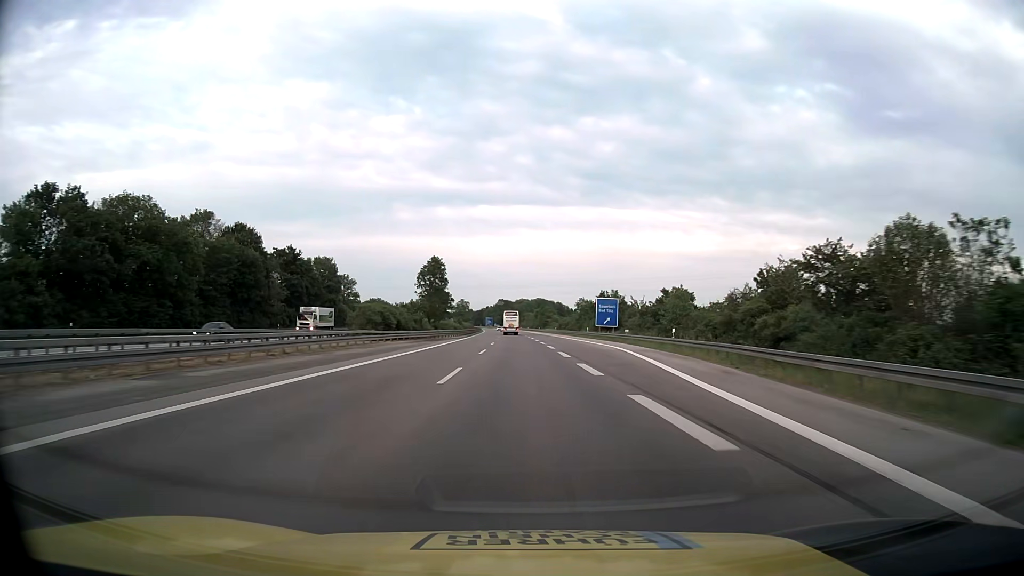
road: motorway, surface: asphalt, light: Day
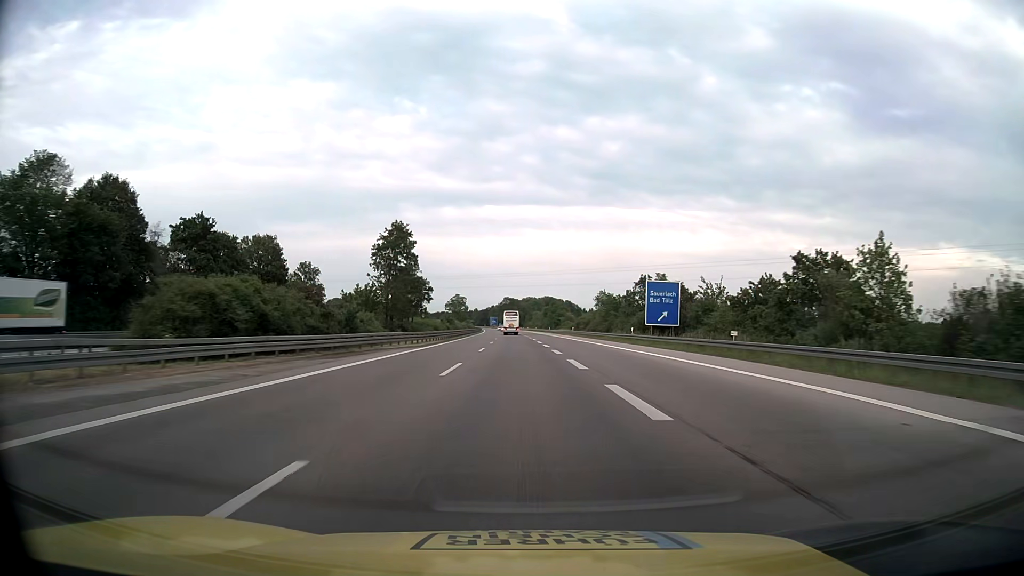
(-0.1, +33.6) m; -1°
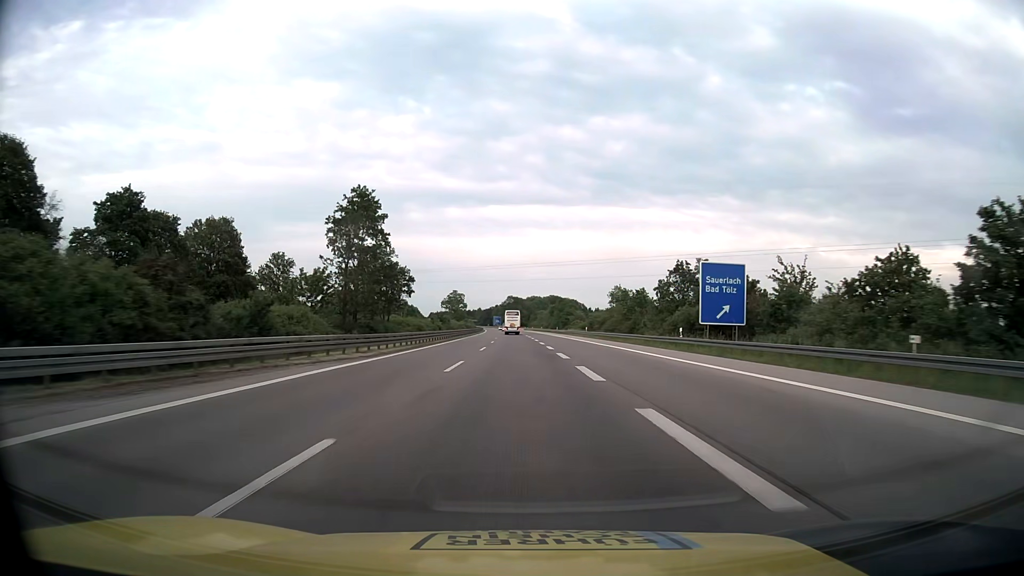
(-0.1, +16.8) m; 0°
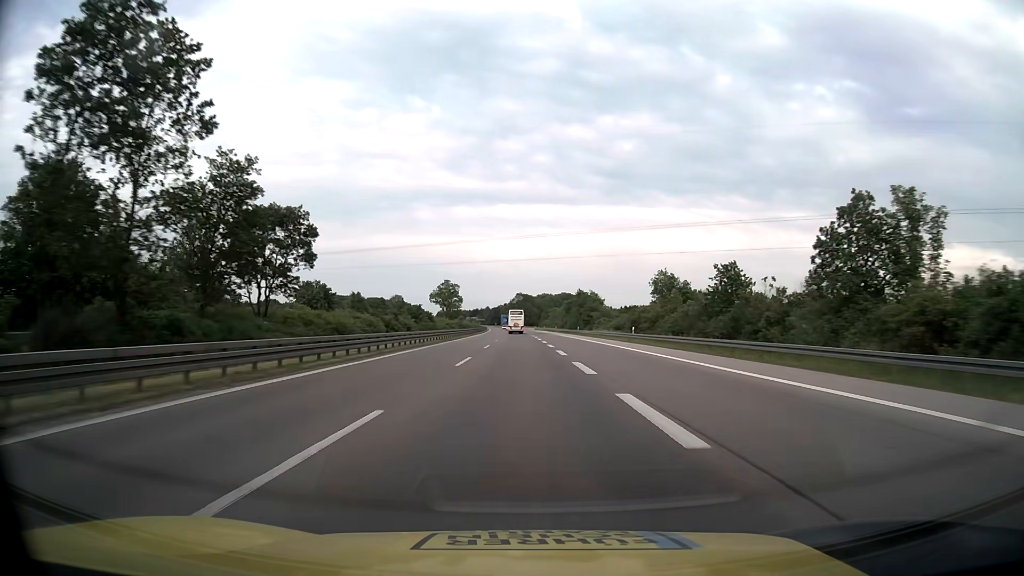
(-0.2, +33.6) m; -1°
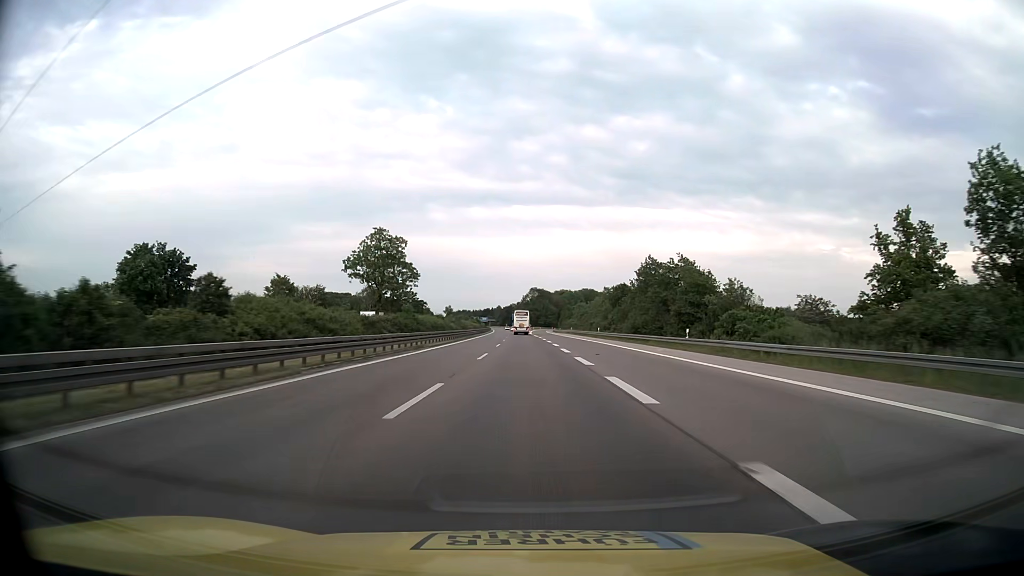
(-0.7, +67.2) m; -1°
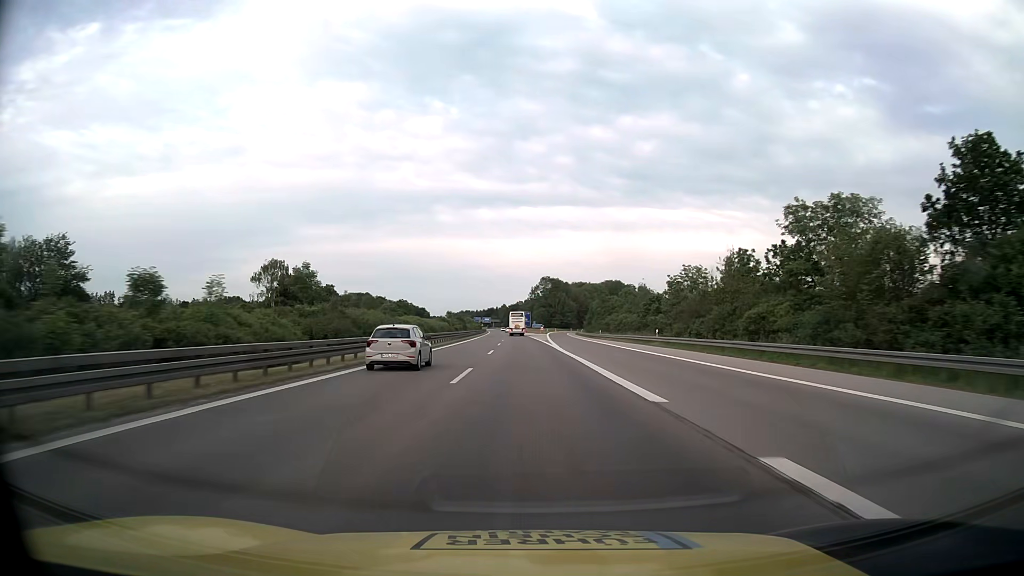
(-0.7, +84.1) m; -1°
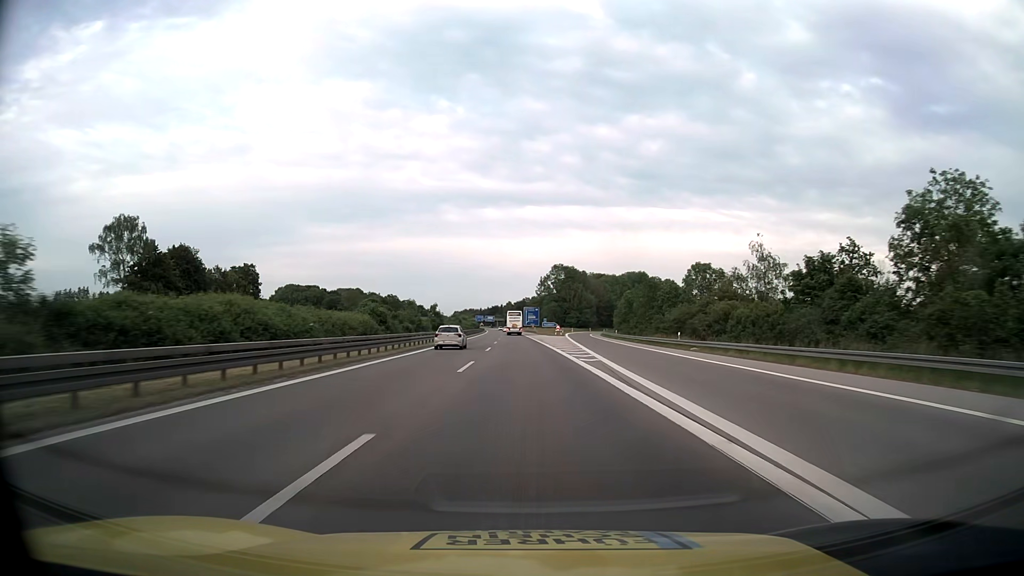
(-0.2, +50.5) m; -1°
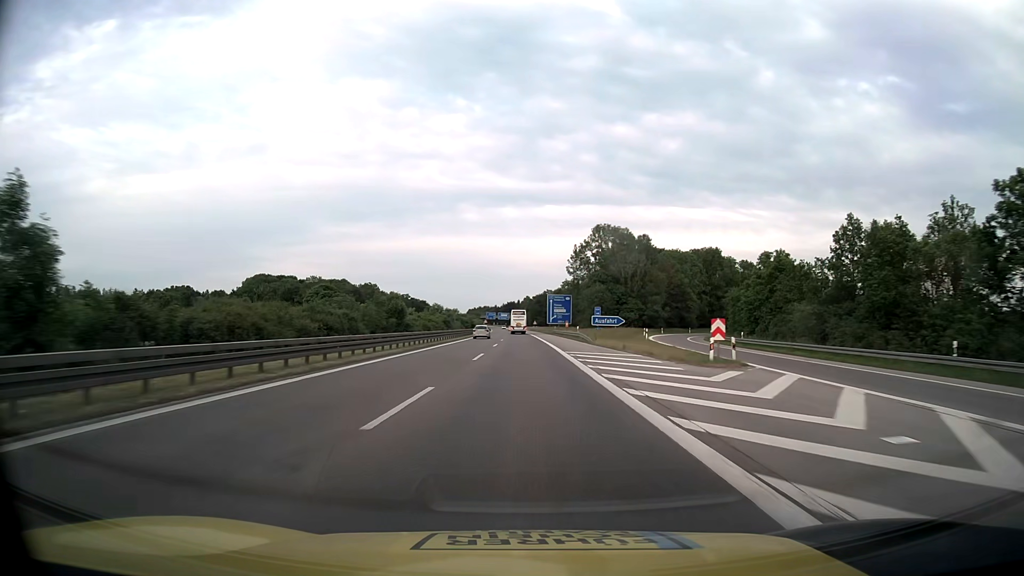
(-1.2, +84.1) m; -2°
(0, +10) (0, +20) (0, +30) (0, +40) (0, +50) (-1, +60) (-1, +70) (-1, +80) (-1, +90) (-1, +100) m
